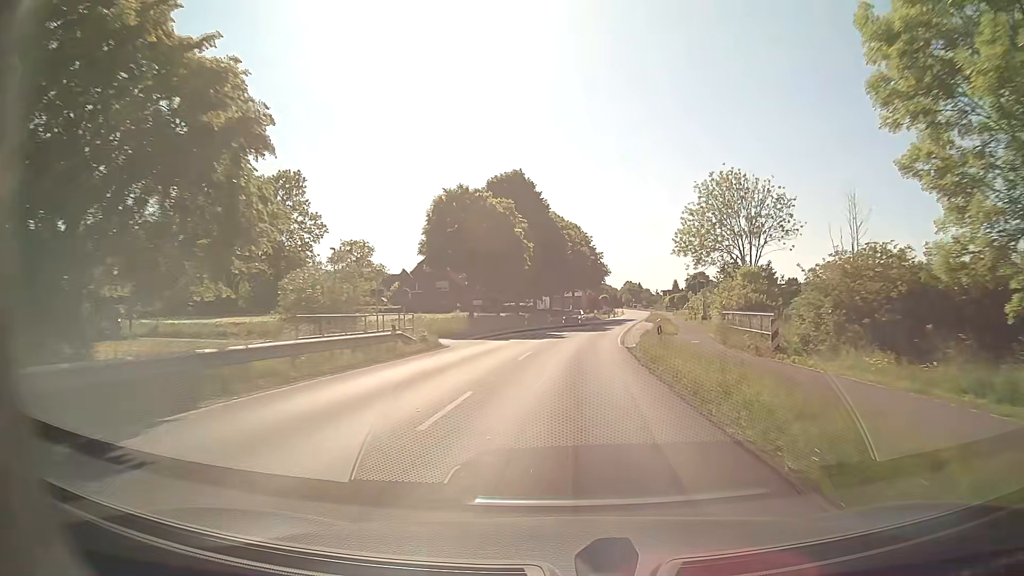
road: secondary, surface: asphalt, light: Day
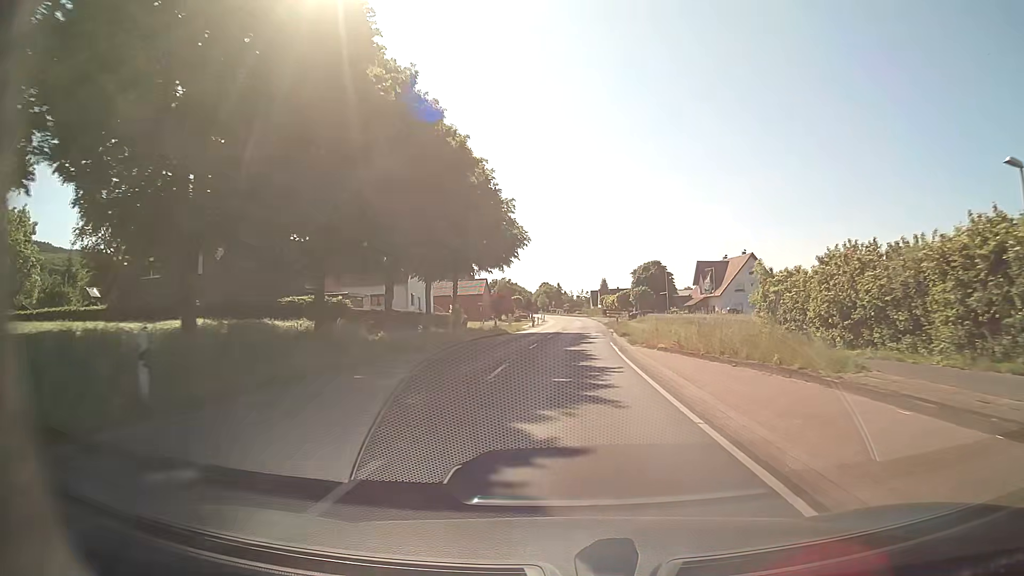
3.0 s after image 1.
(+3.8, +53.4) m; +8°
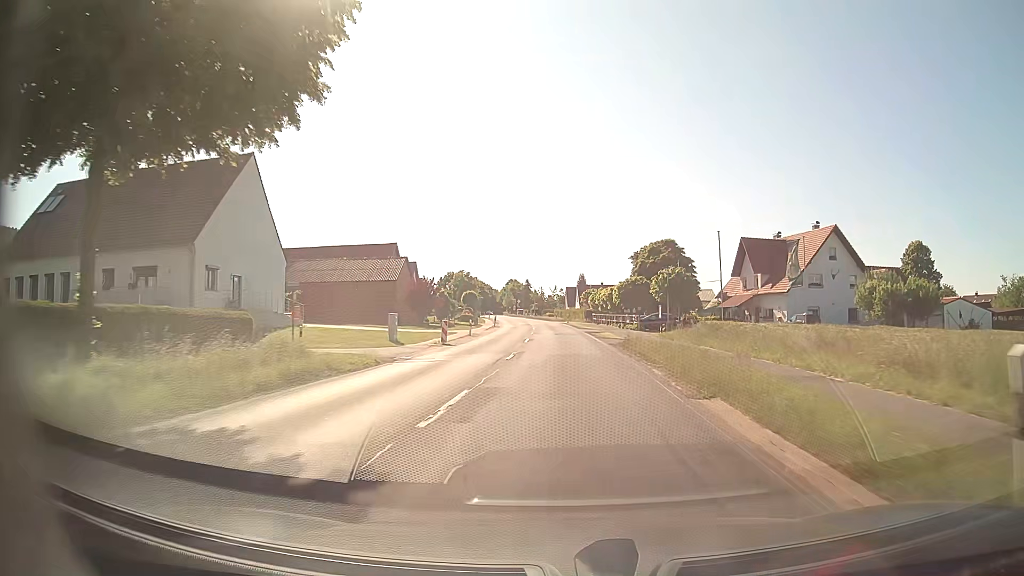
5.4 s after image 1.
(+1.3, +42.9) m; +3°
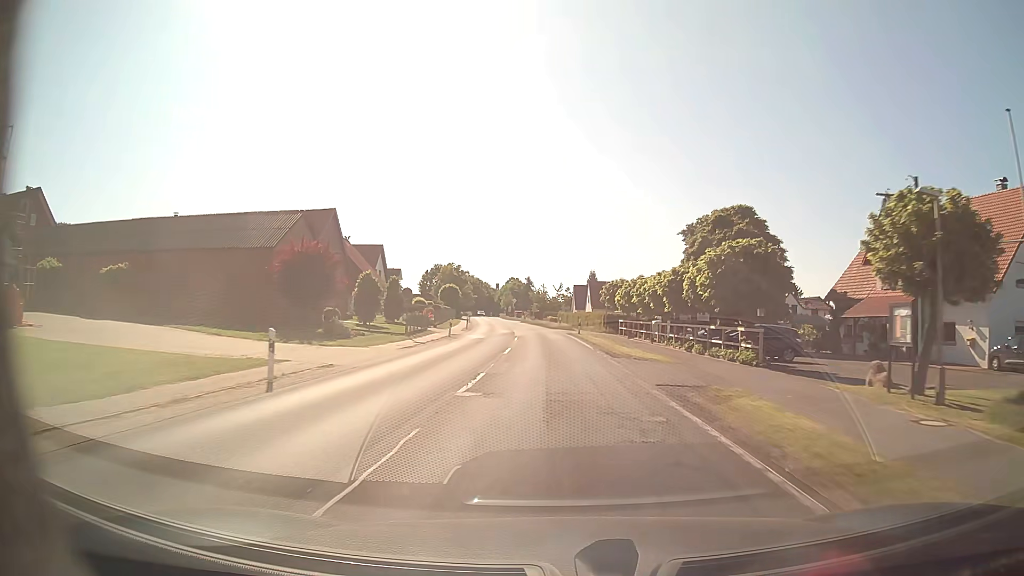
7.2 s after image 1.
(-0.2, +32.2) m; -1°
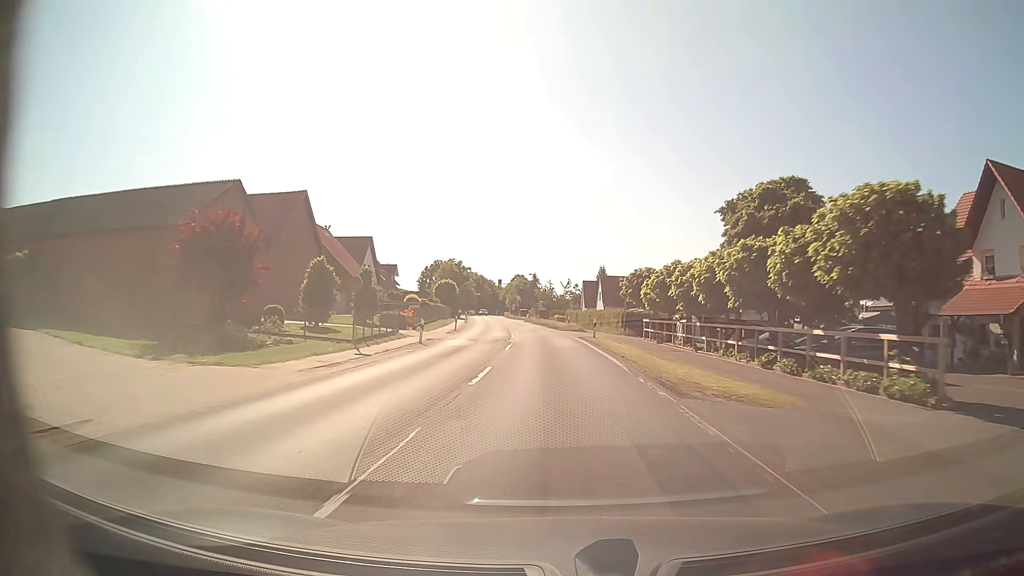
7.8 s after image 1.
(-0.1, +10.7) m; -1°
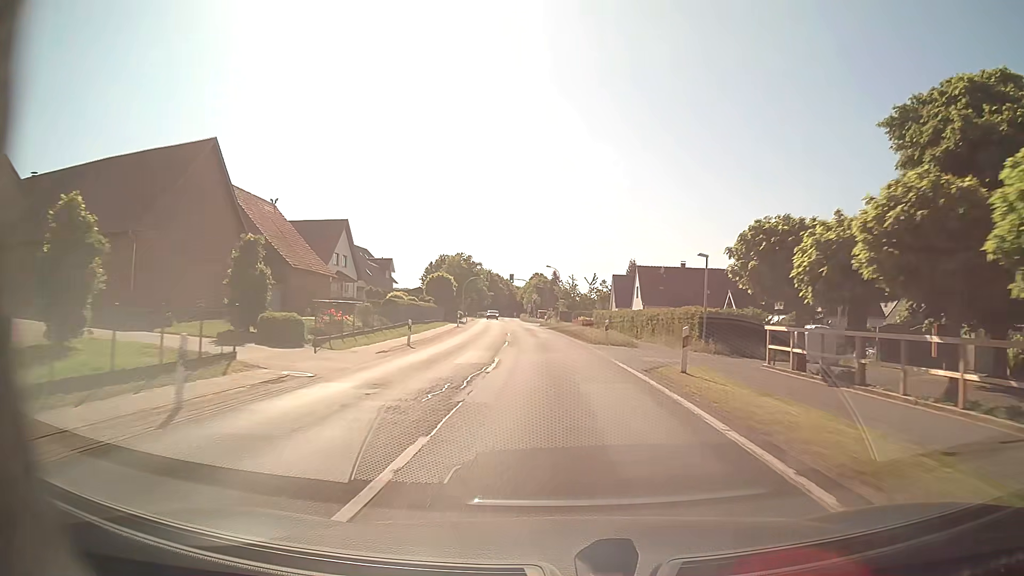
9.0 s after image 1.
(-0.2, +21.4) m; -2°
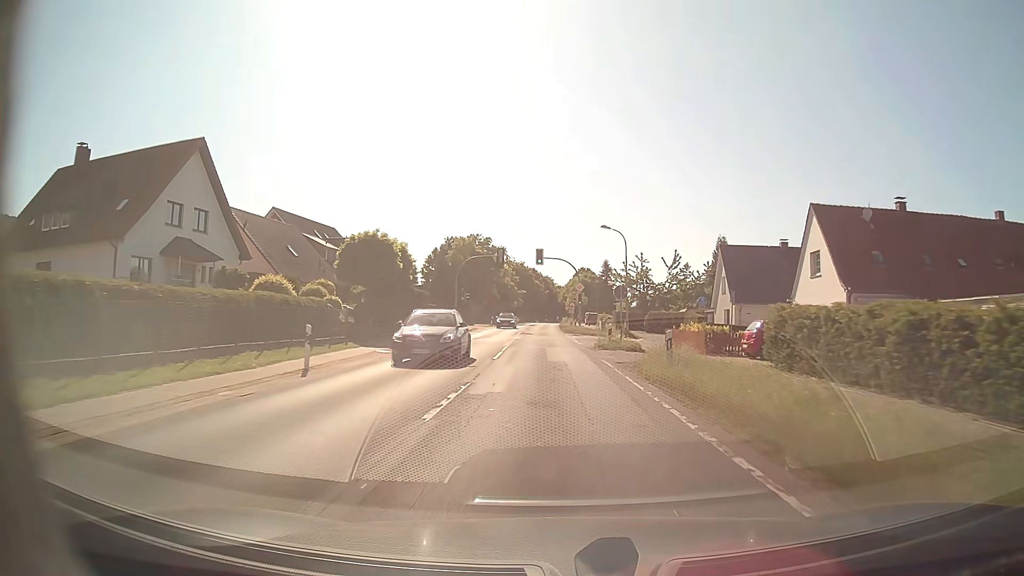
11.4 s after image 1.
(-1.3, +42.9) m; -4°
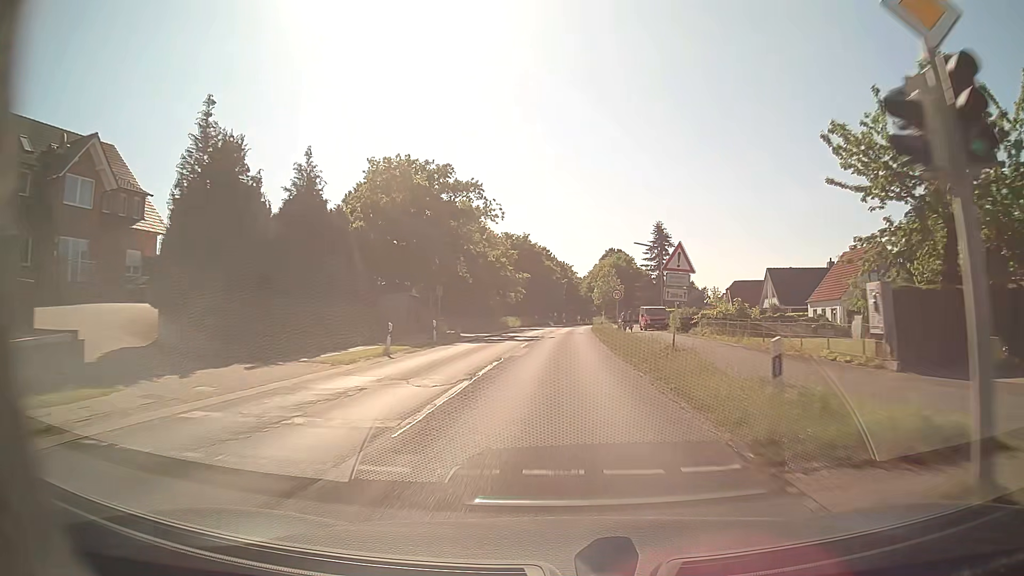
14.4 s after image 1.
(-1.1, +53.6) m; -1°
